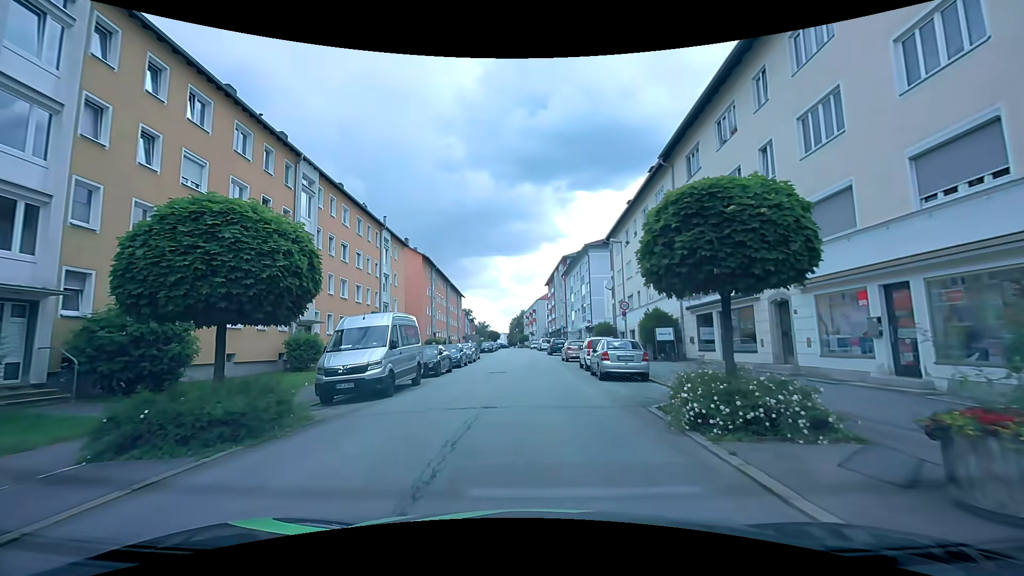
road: tertiary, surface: asphalt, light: Day
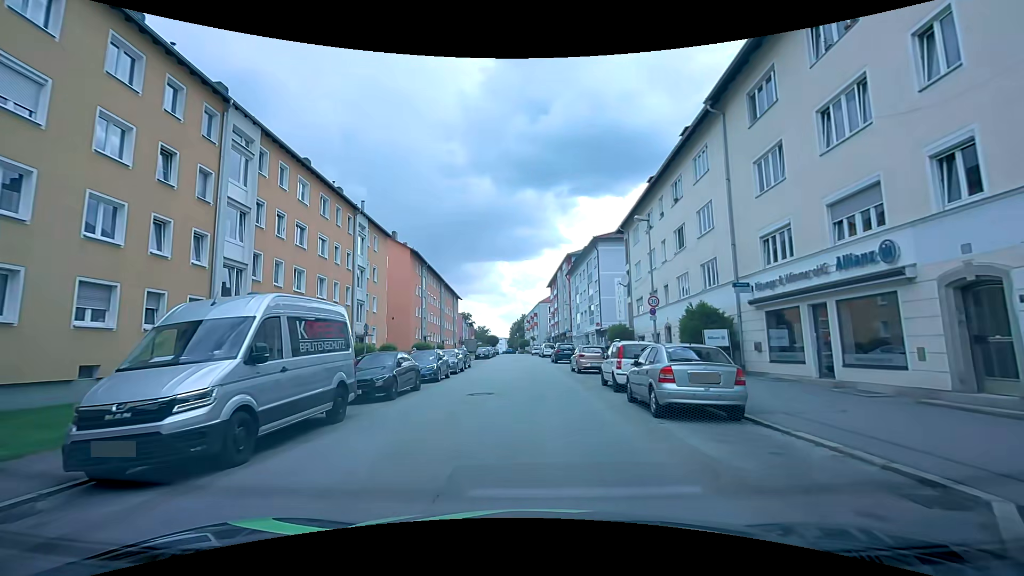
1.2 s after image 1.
(0.0, +7.5) m; 0°
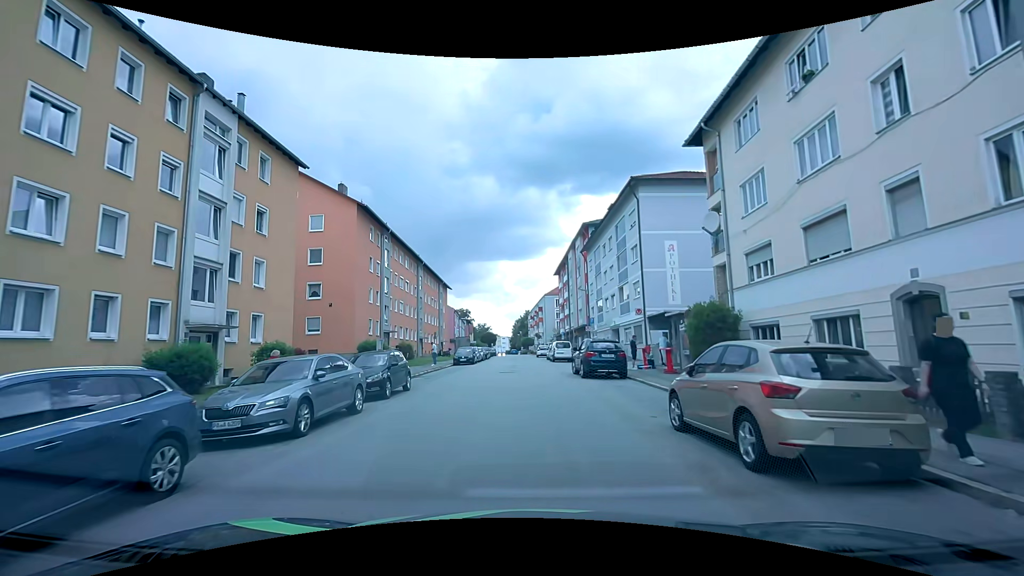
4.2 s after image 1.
(0.0, +19.6) m; 0°
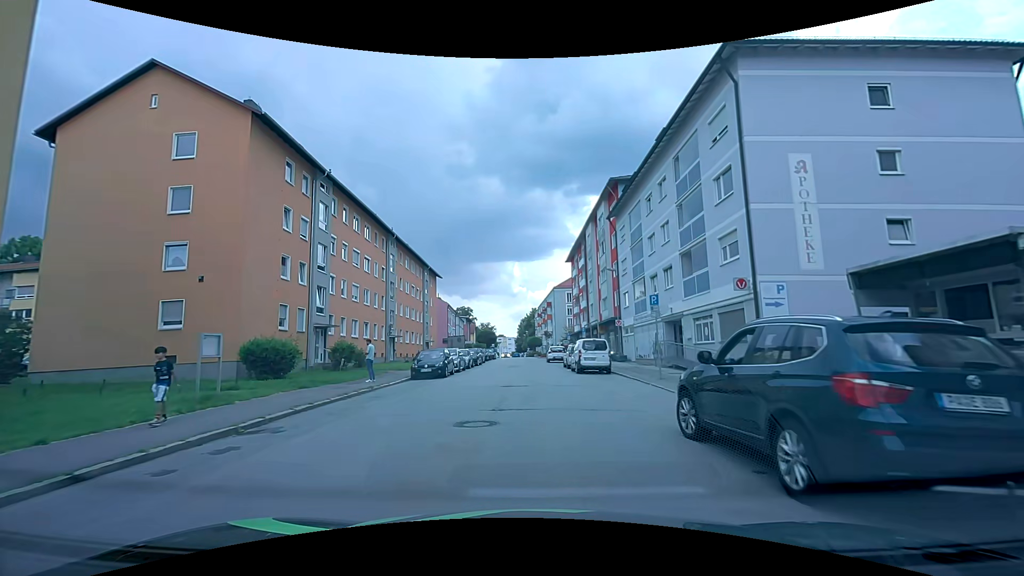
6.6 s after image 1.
(-0.1, +16.6) m; -1°
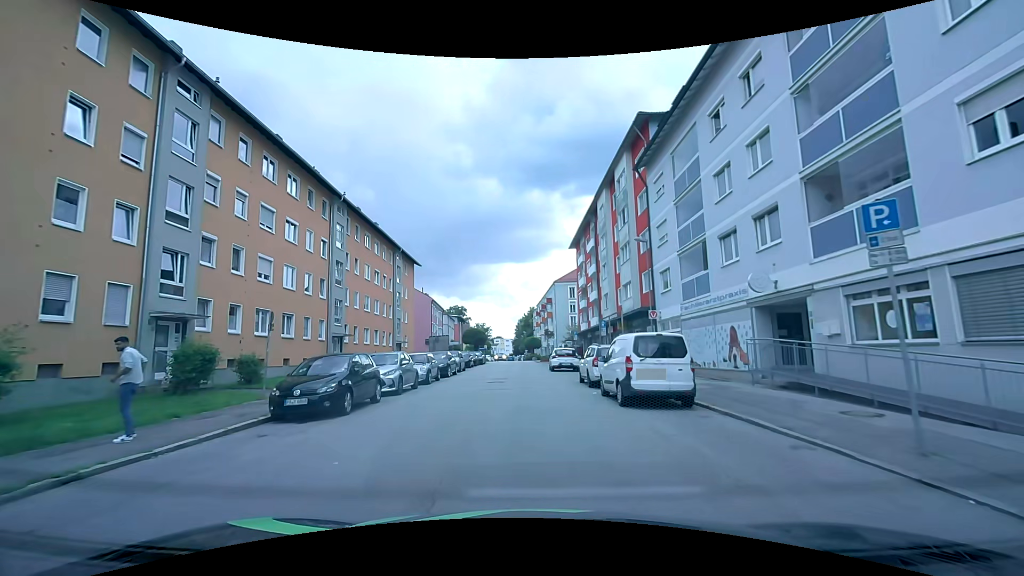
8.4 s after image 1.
(+0.2, +13.0) m; +1°
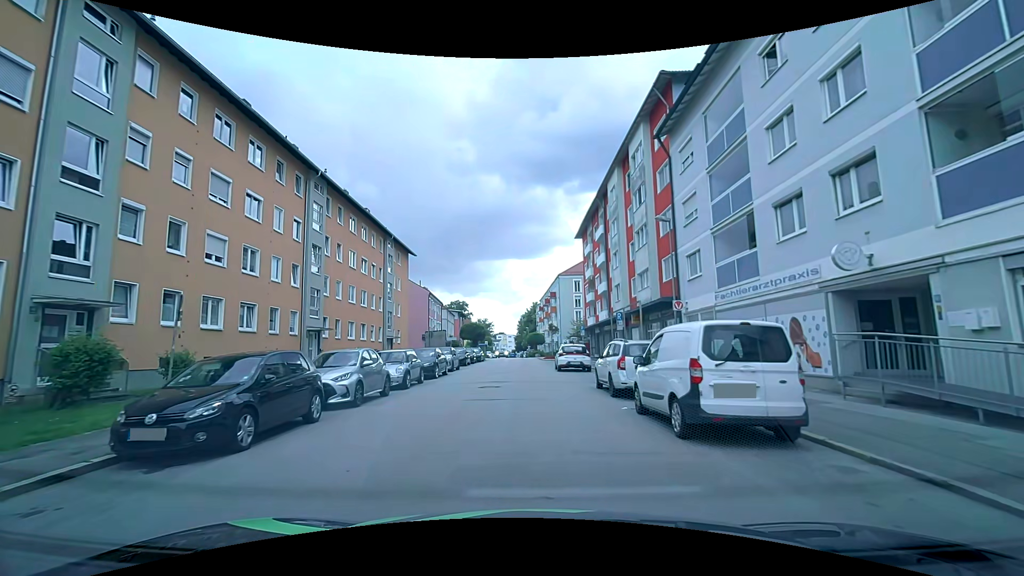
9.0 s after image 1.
(0.0, +4.4) m; 0°
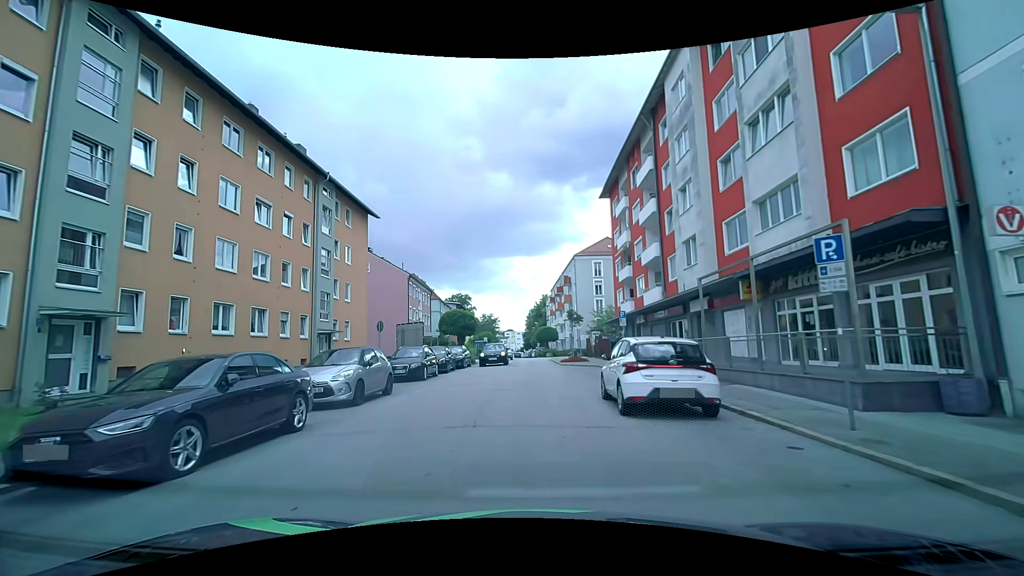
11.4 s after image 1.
(-0.2, +16.9) m; -2°
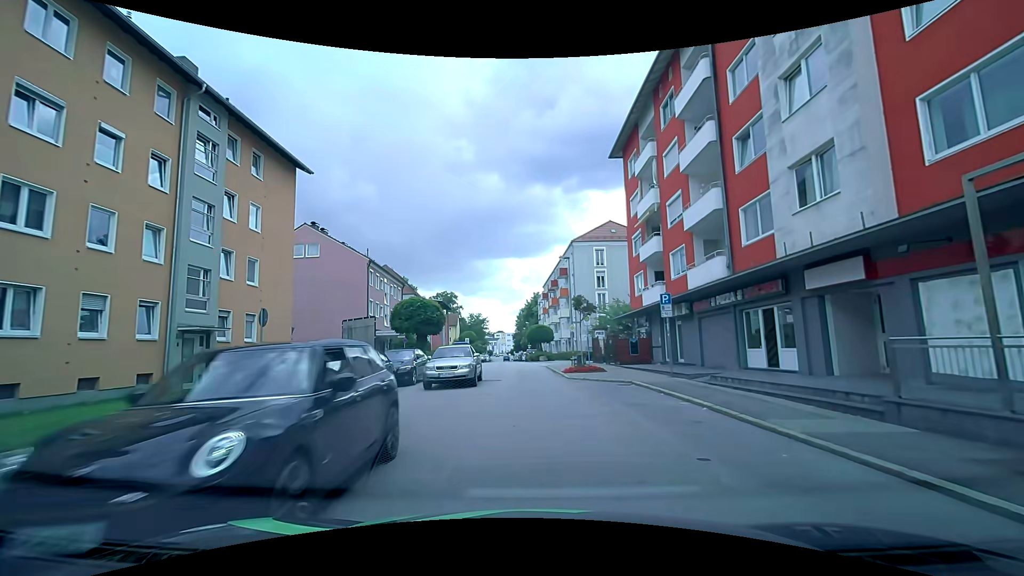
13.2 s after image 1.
(0.0, +11.2) m; +2°
(0, +10) (0, +20) (-1, +30) (-1, +40) (-2, +50) (-2, +60) (-3, +70) (-4, +80) (-4, +90) (-5, +100) m
